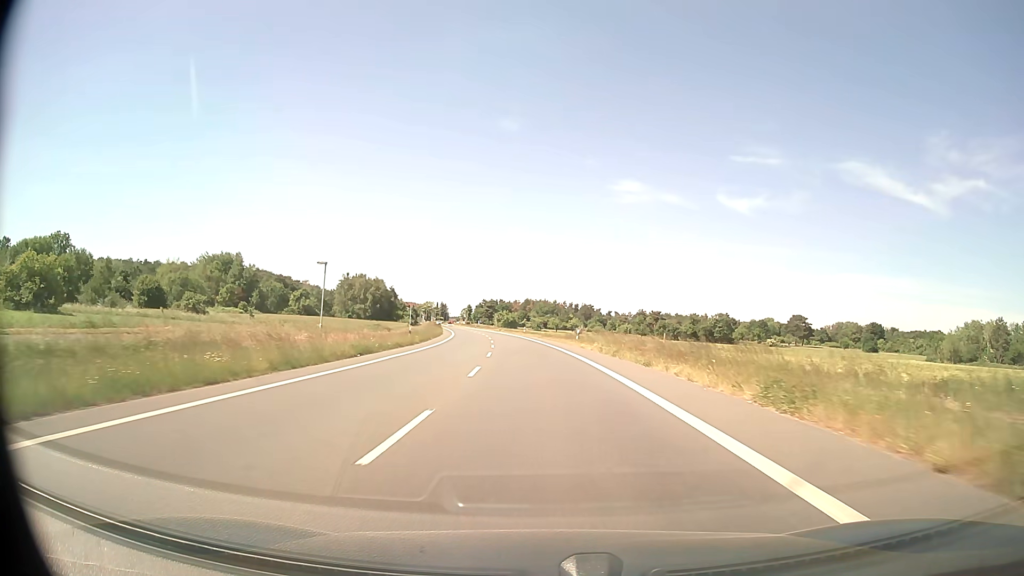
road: primary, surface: asphalt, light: Day
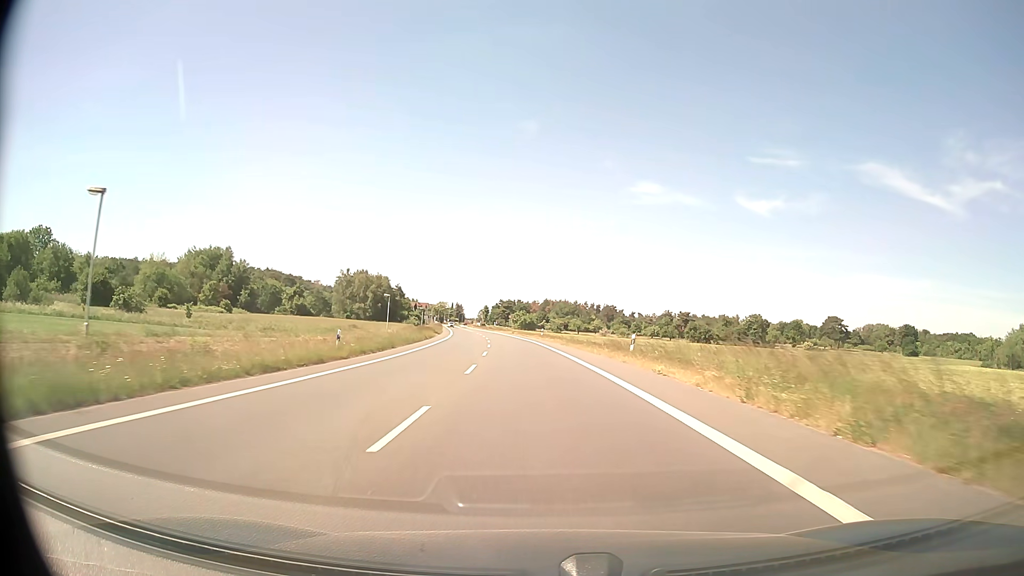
(-0.3, +22.7) m; -2°
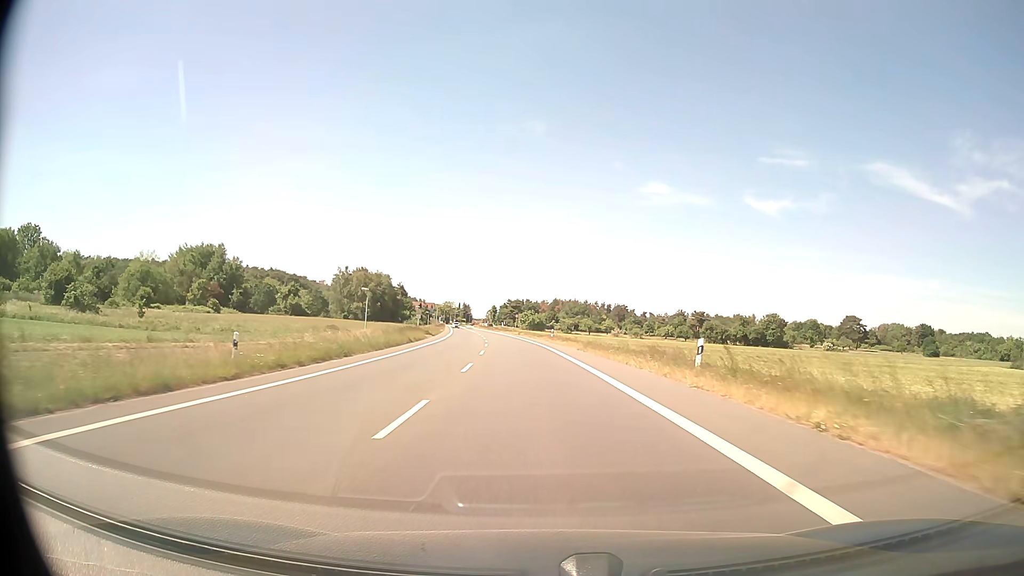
(-0.1, +11.4) m; -1°
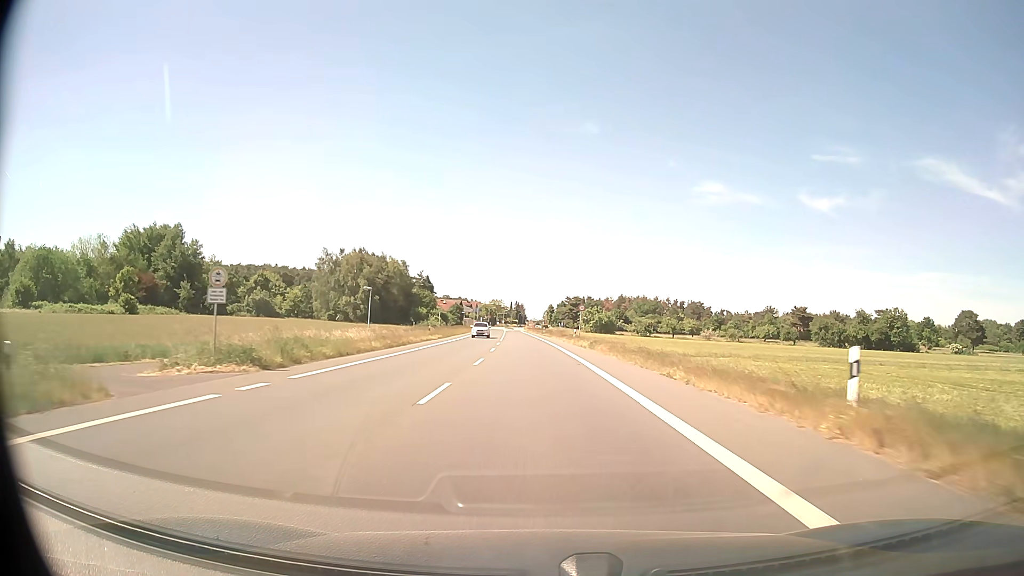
(-2.5, +56.8) m; -5°
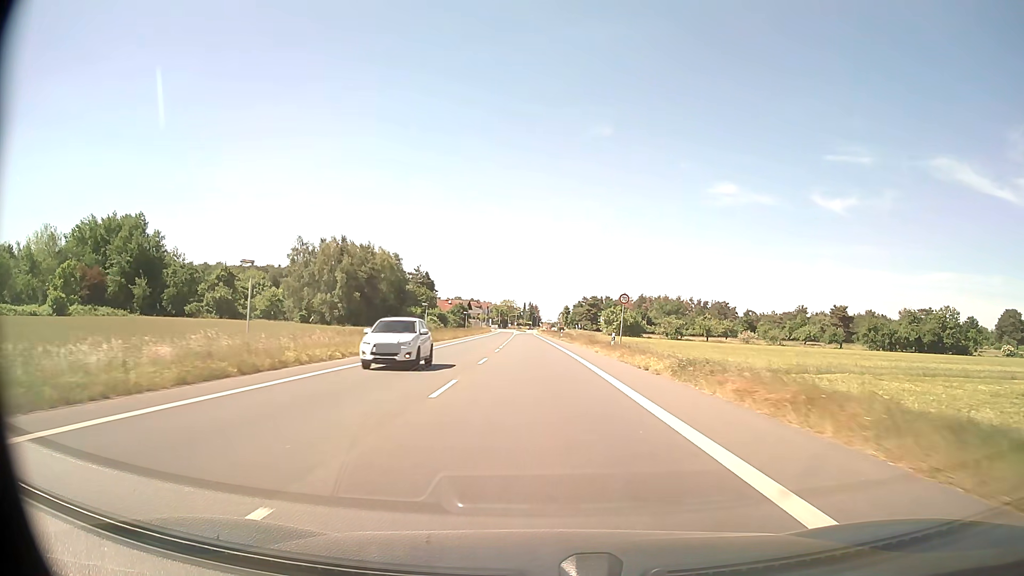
(-0.3, +22.4) m; -1°
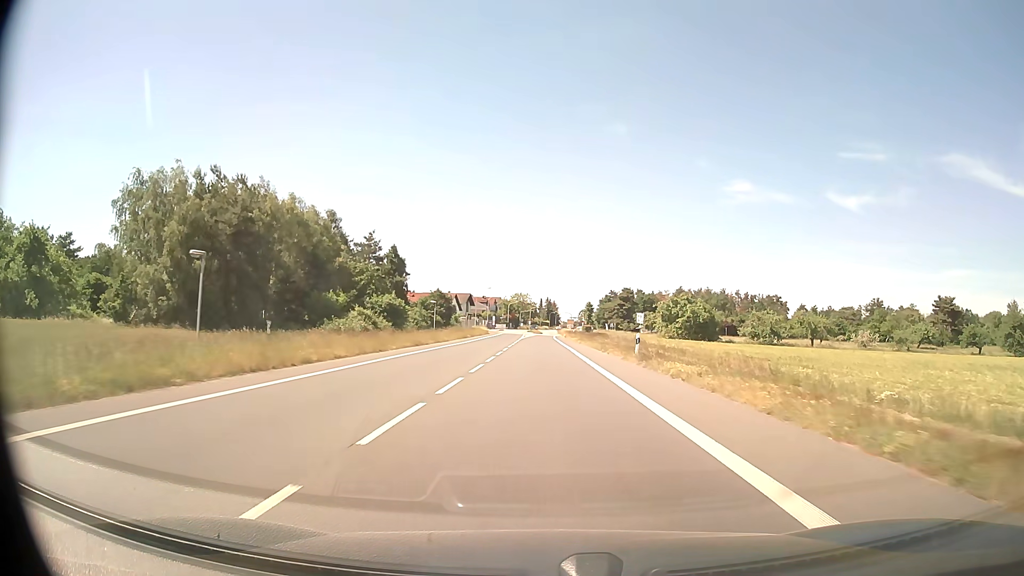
(-1.0, +54.3) m; -2°
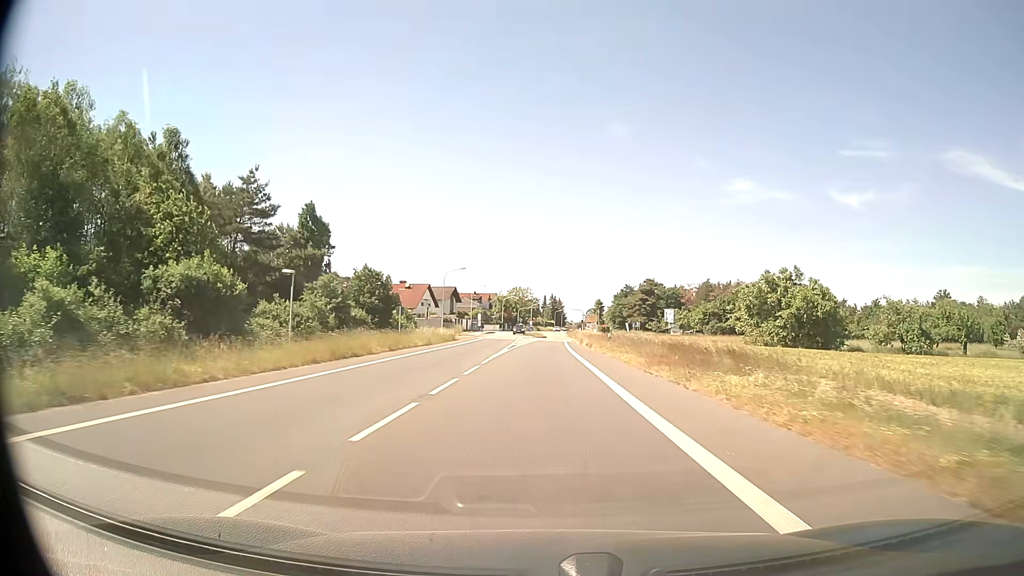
(+0.1, +41.8) m; 0°
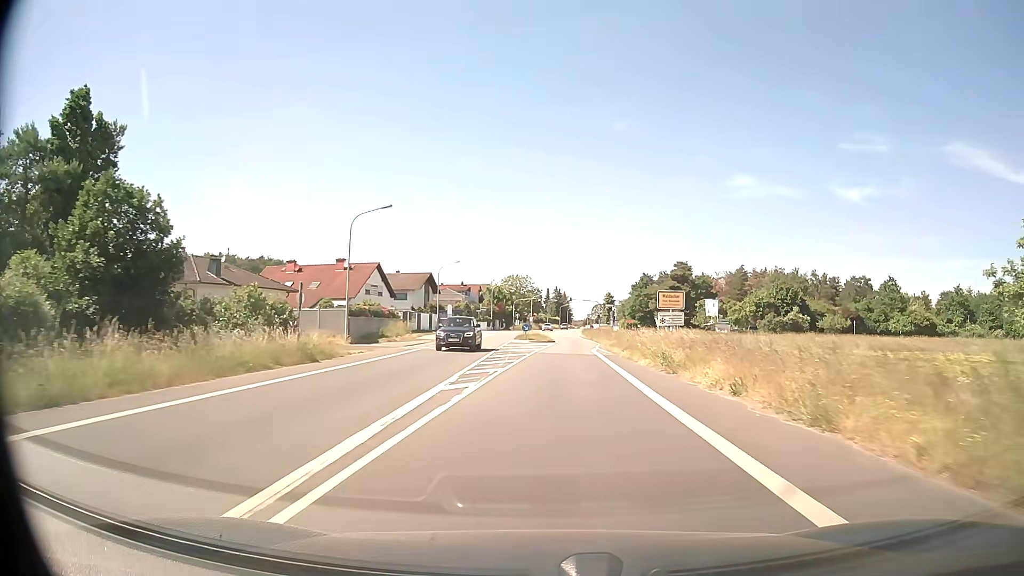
(-0.2, +38.6) m; 0°
(0, +10) (0, +20) (+1, +30) (+2, +40) (+2, +50) (+3, +60) (+2, +70) (+3, +80) (+3, +90) (+4, +100) m
